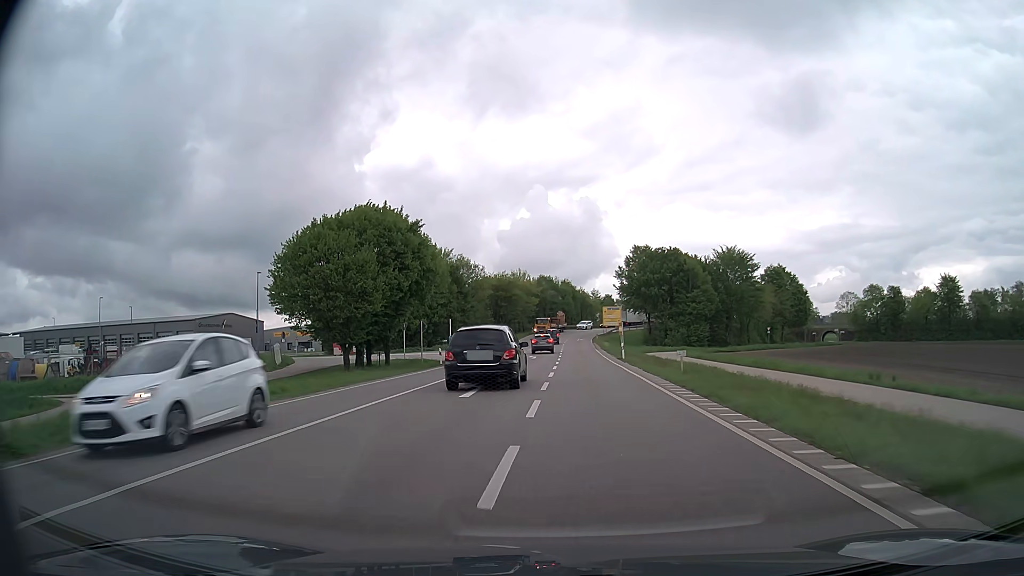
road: primary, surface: asphalt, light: Day
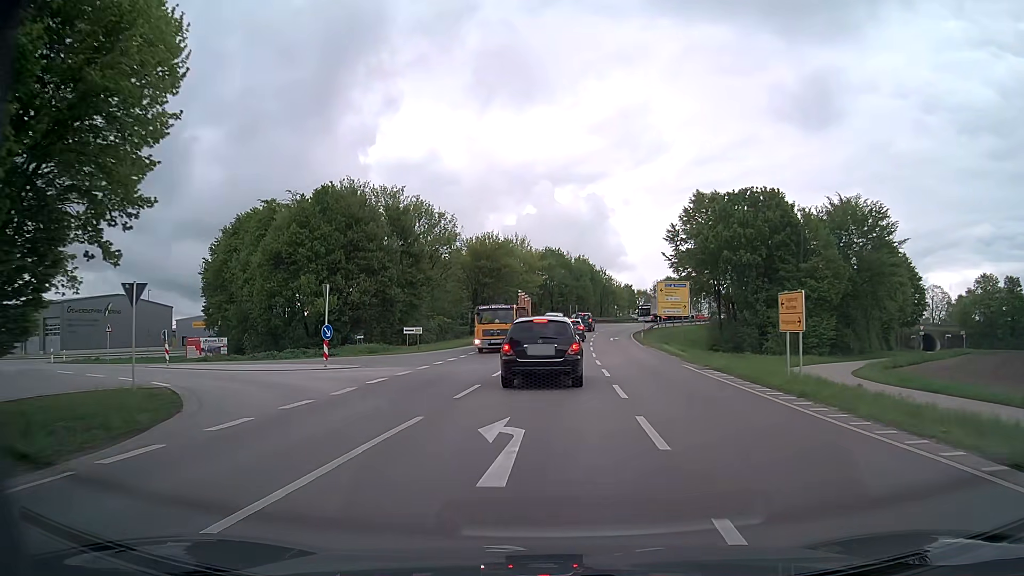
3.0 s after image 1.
(-0.4, +39.5) m; -1°
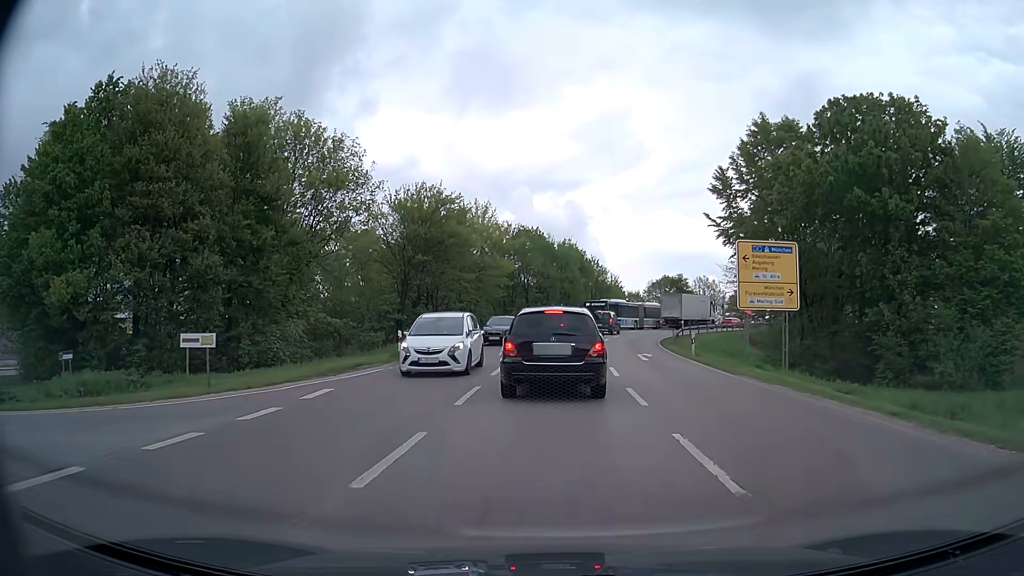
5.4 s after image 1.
(+0.4, +26.0) m; +2°
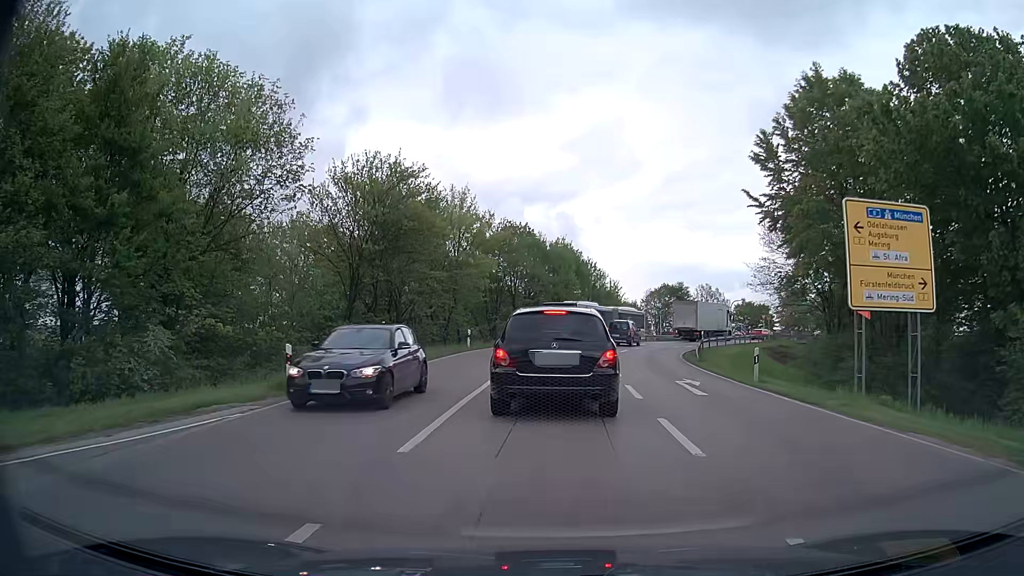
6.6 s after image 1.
(0.0, +10.1) m; 0°
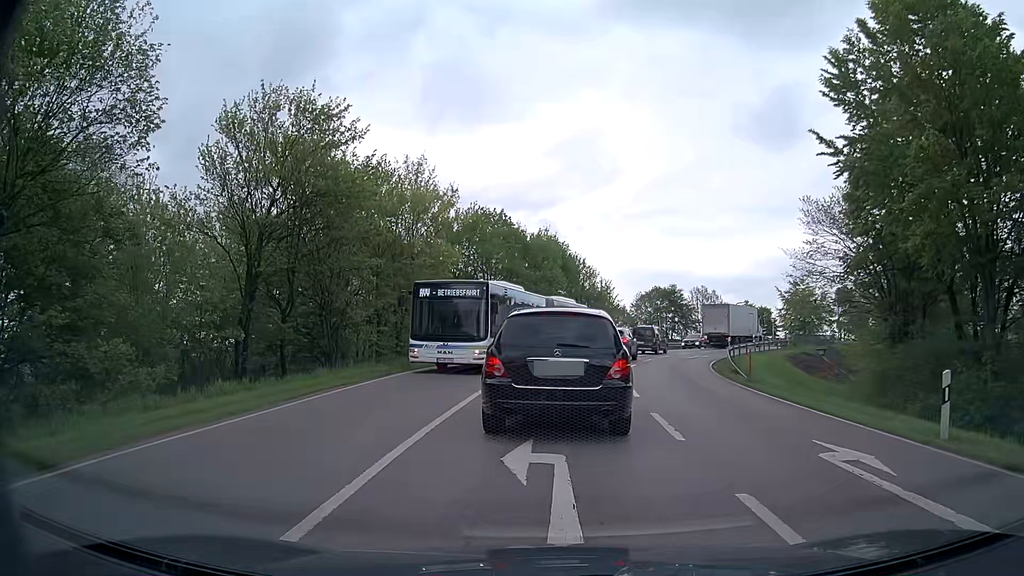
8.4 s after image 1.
(+0.1, +10.5) m; +1°
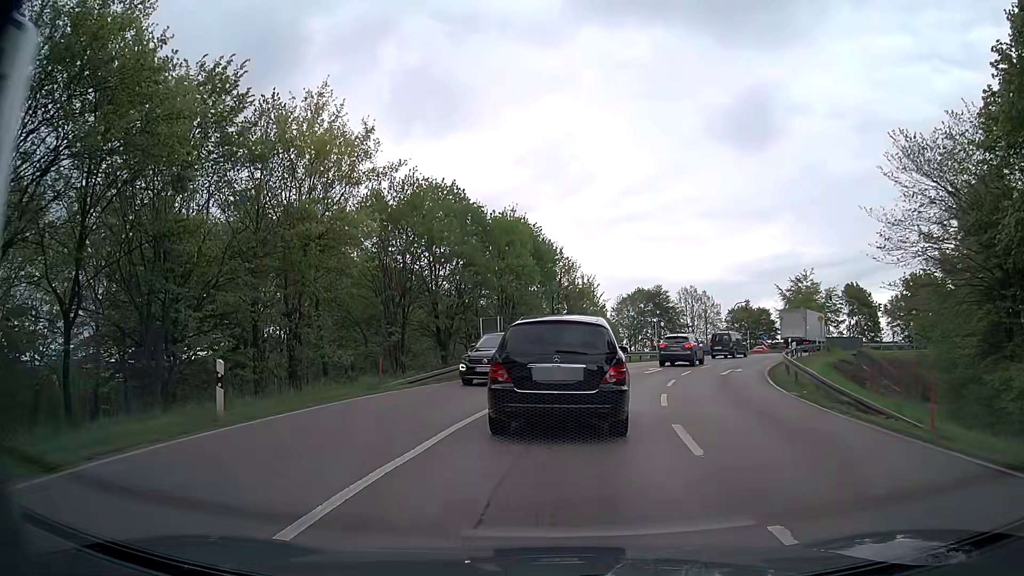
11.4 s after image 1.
(+0.3, +13.0) m; +2°
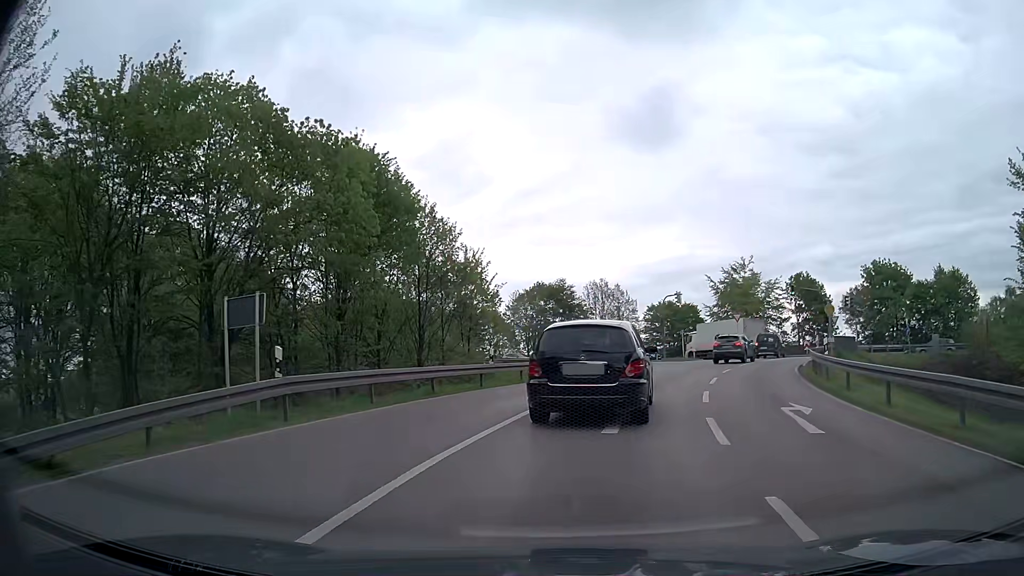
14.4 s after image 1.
(+1.3, +17.6) m; +9°
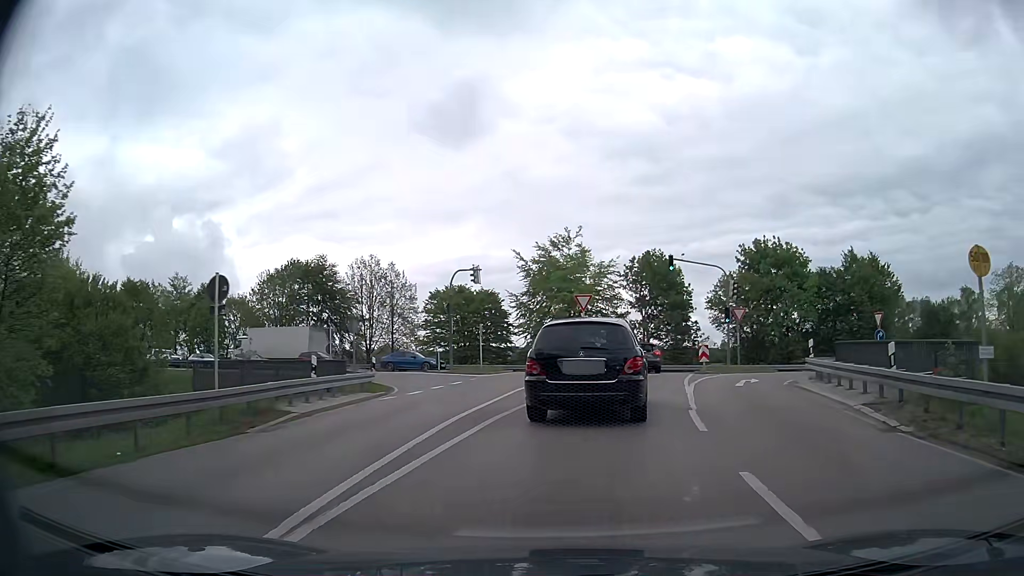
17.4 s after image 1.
(+3.5, +23.6) m; +17°
(+1, +10) (+2, +20) (+4, +30) (+4, +40) (-1, +48) (-9, +54) (-18, +59) (-27, +63) (-36, +67) (-46, +71) m
